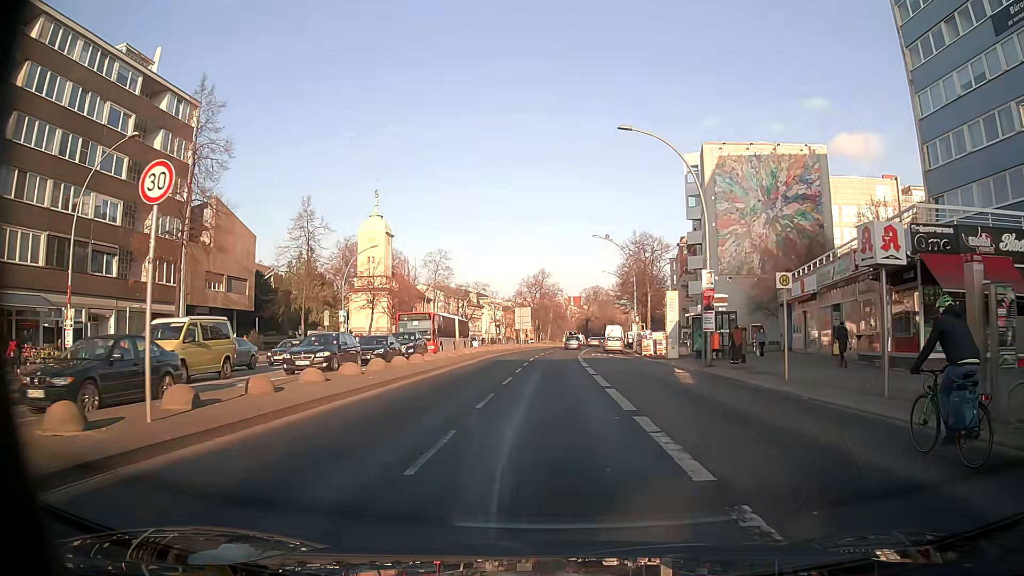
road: primary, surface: asphalt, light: Day
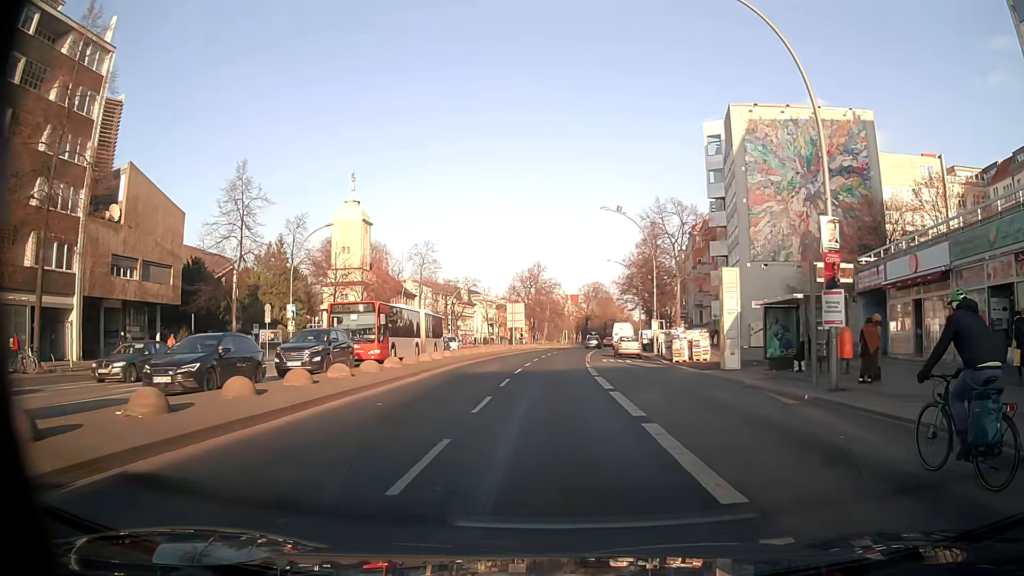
(0.0, +13.1) m; 0°
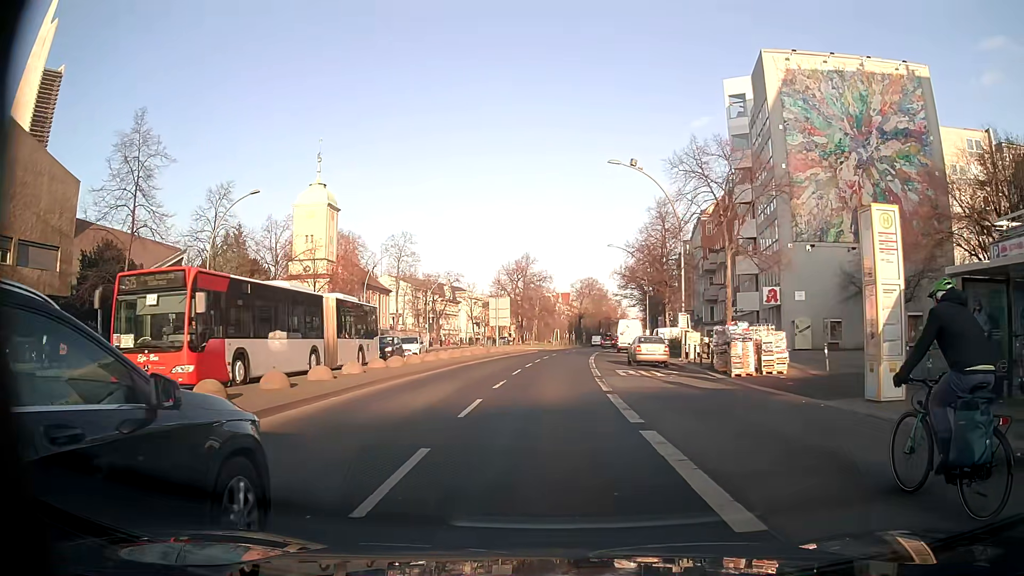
(+0.1, +12.9) m; +1°
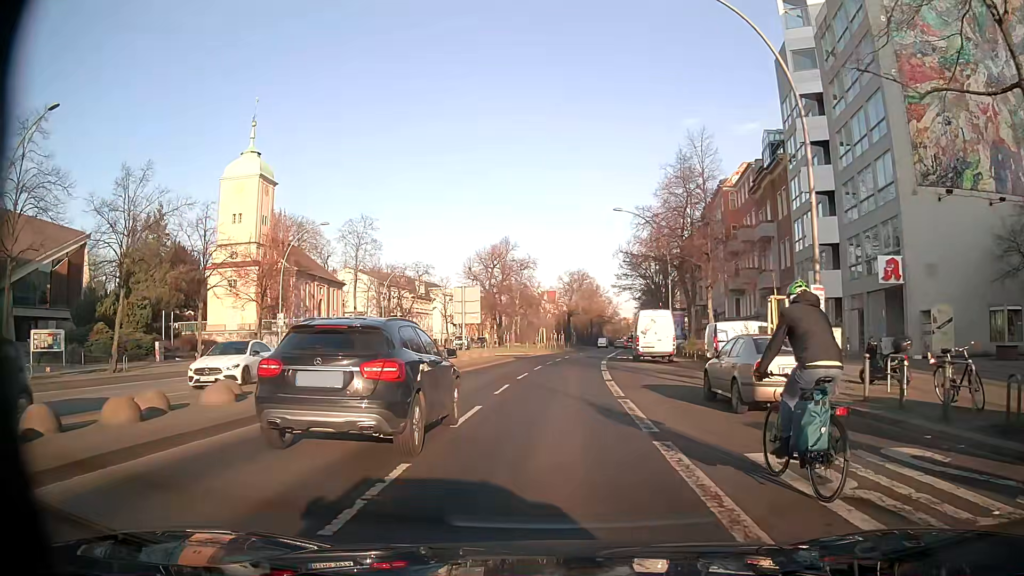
(+0.2, +19.1) m; +1°
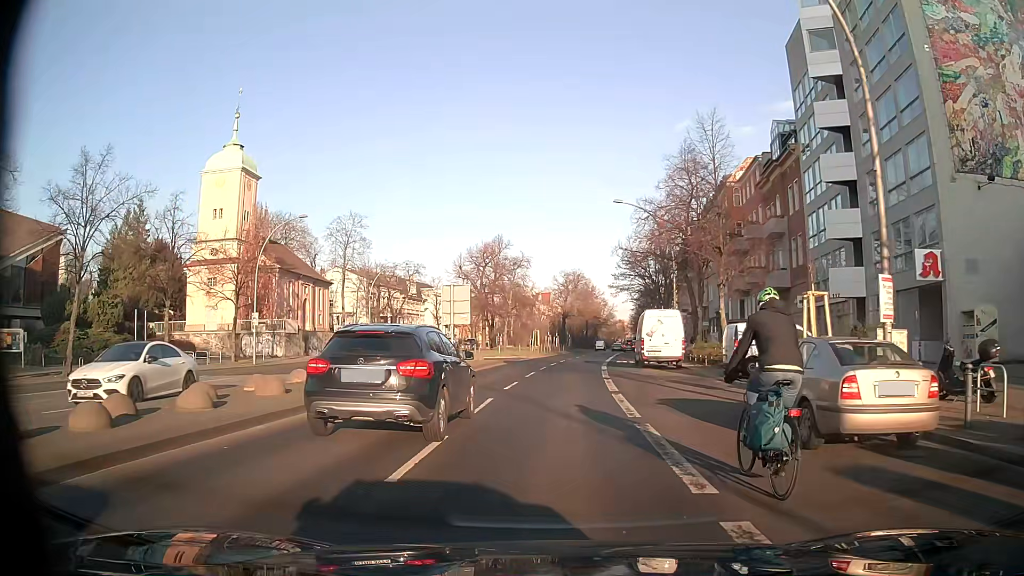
(0.0, +3.7) m; +1°
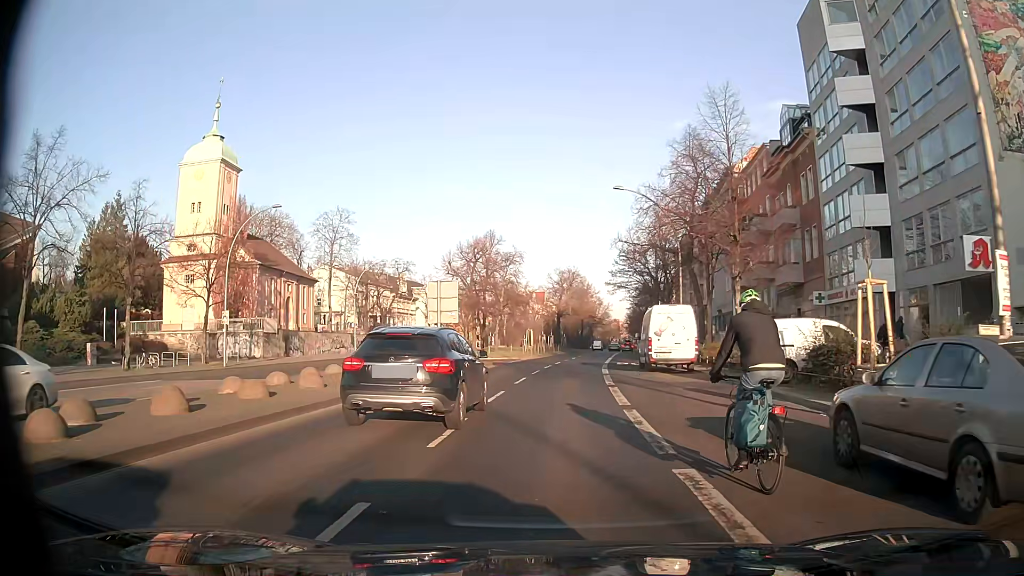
(0.0, +3.9) m; +1°
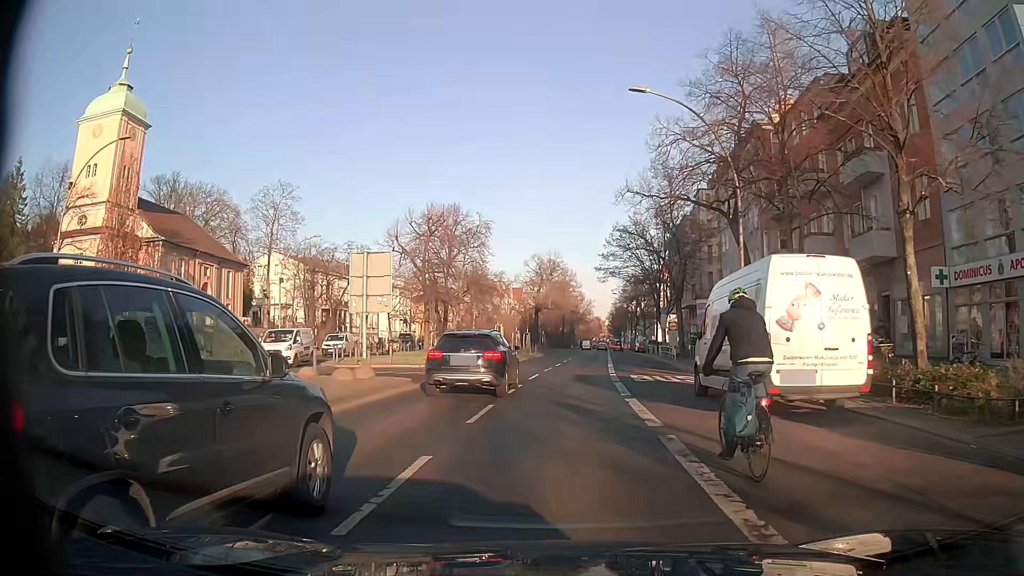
(+0.1, +16.1) m; +1°
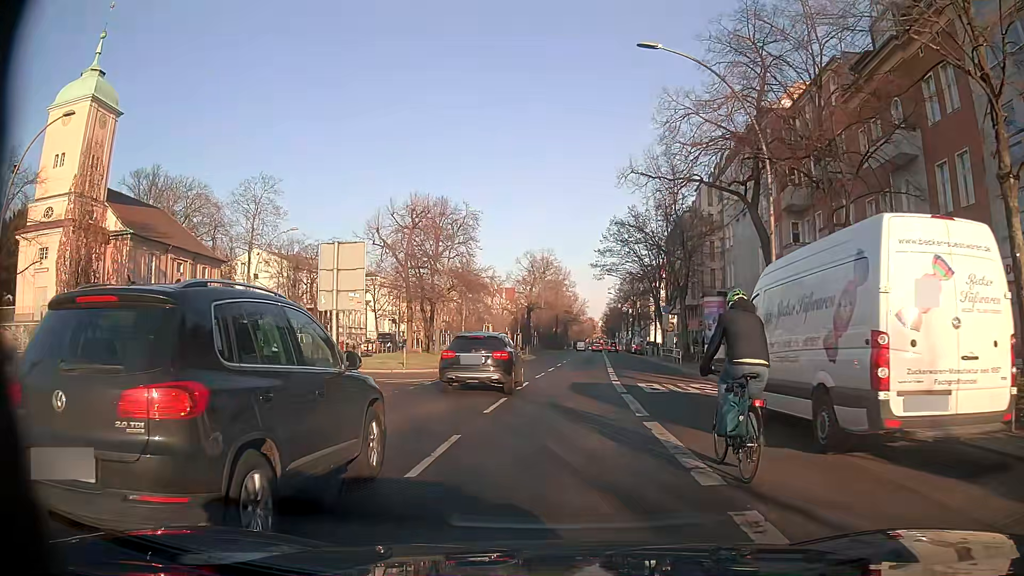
(0.0, +4.1) m; 0°
(0, +10) (+1, +20) (+2, +30) (+2, +40) (+3, +50) (+4, +60) (+5, +70) (+6, +80) (+7, +90) (+8, +100) m
